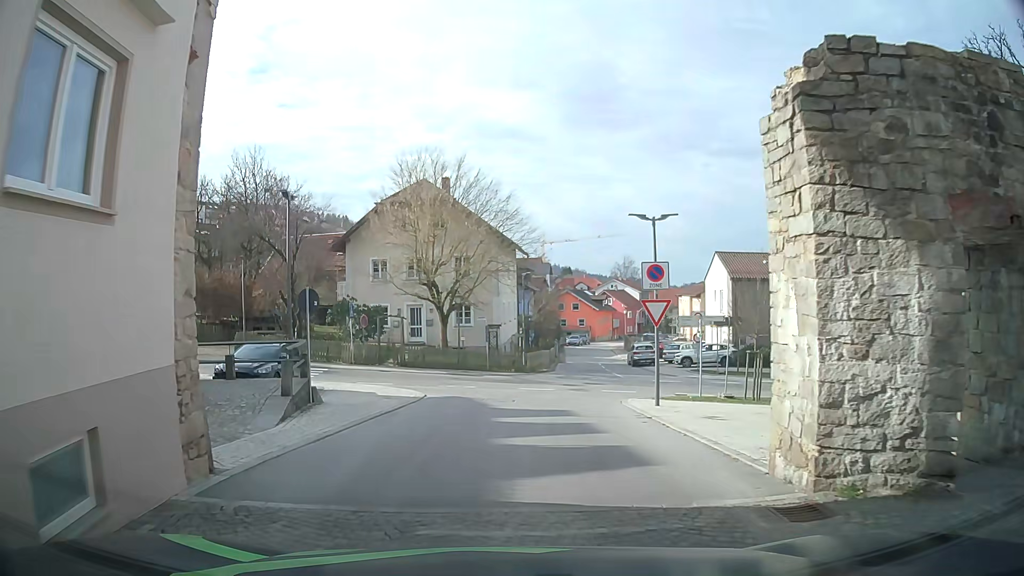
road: tertiary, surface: asphalt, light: Day
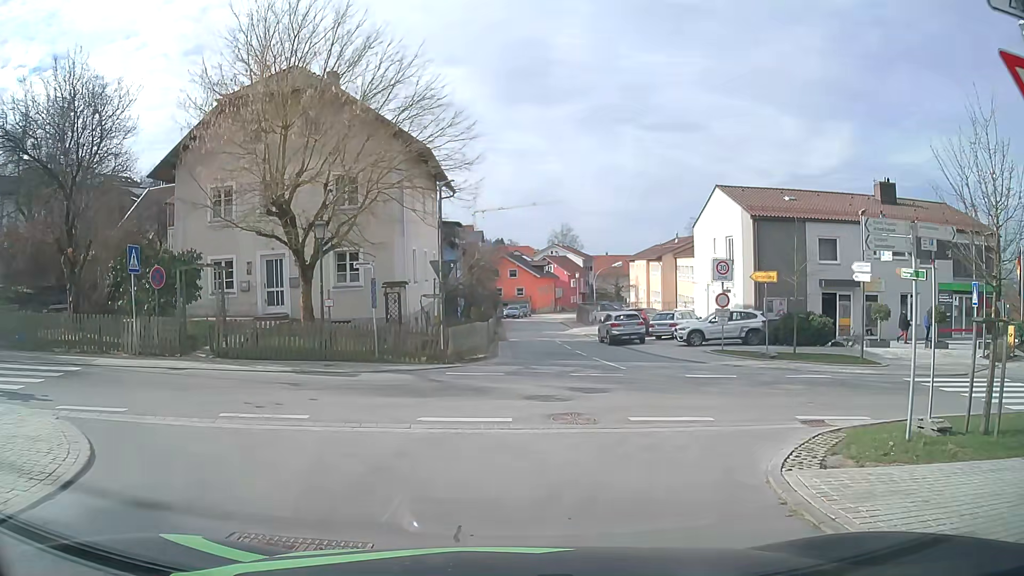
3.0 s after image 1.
(+0.4, +15.4) m; +5°
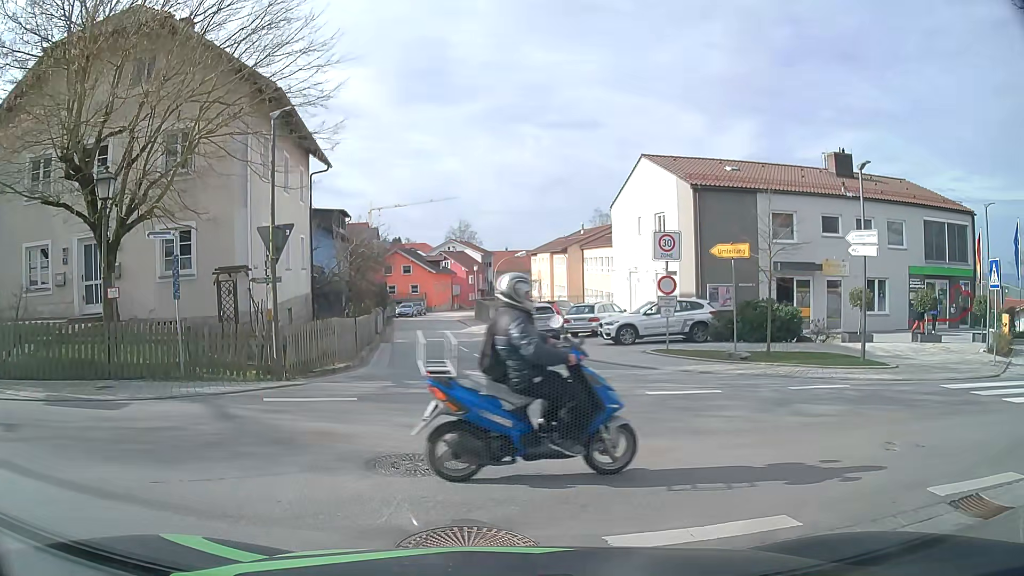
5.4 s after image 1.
(+0.4, +6.0) m; +7°
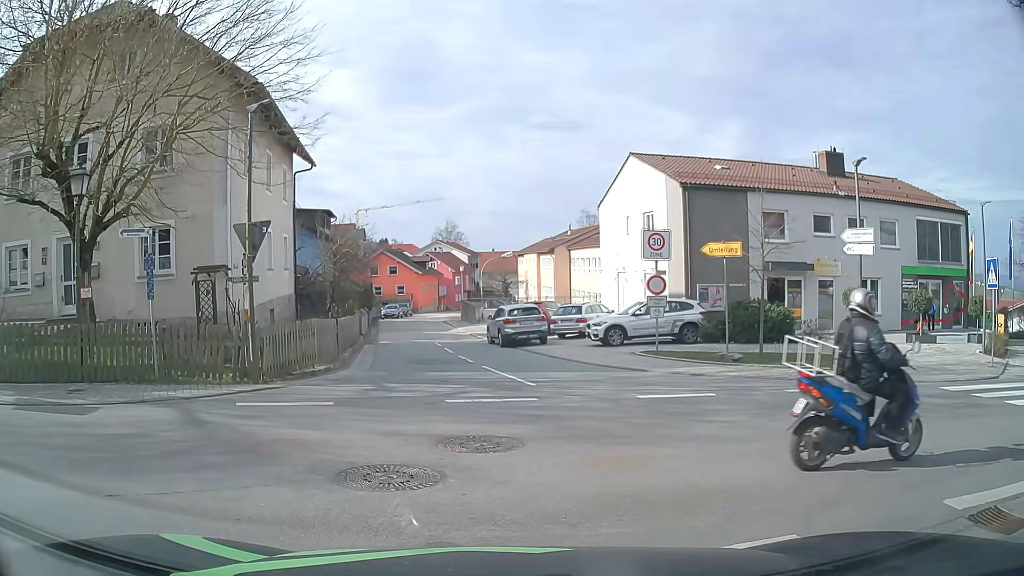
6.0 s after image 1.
(0.0, +0.5) m; 0°
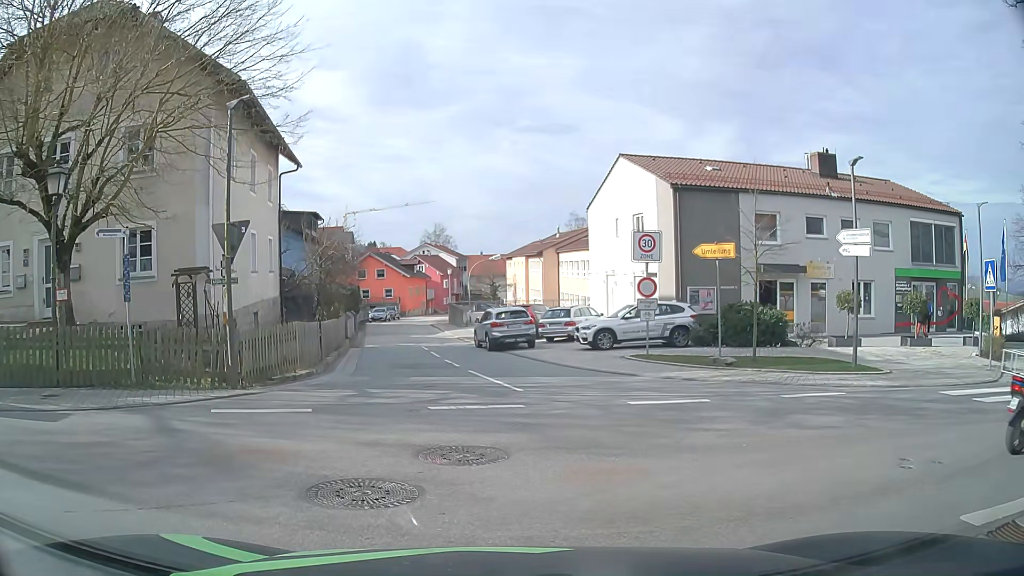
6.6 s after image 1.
(0.0, +0.4) m; 0°
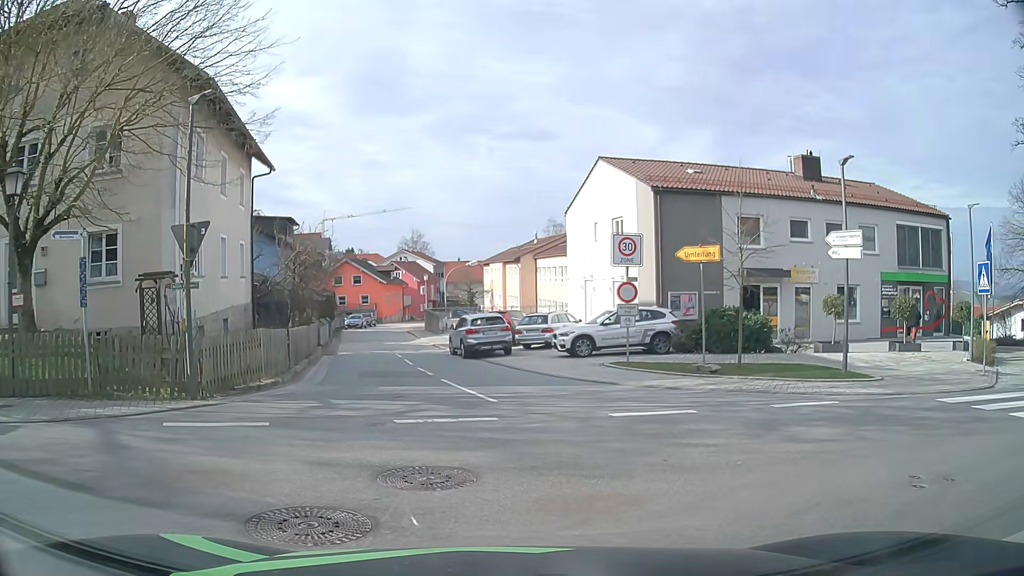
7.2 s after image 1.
(0.0, +0.7) m; +3°
